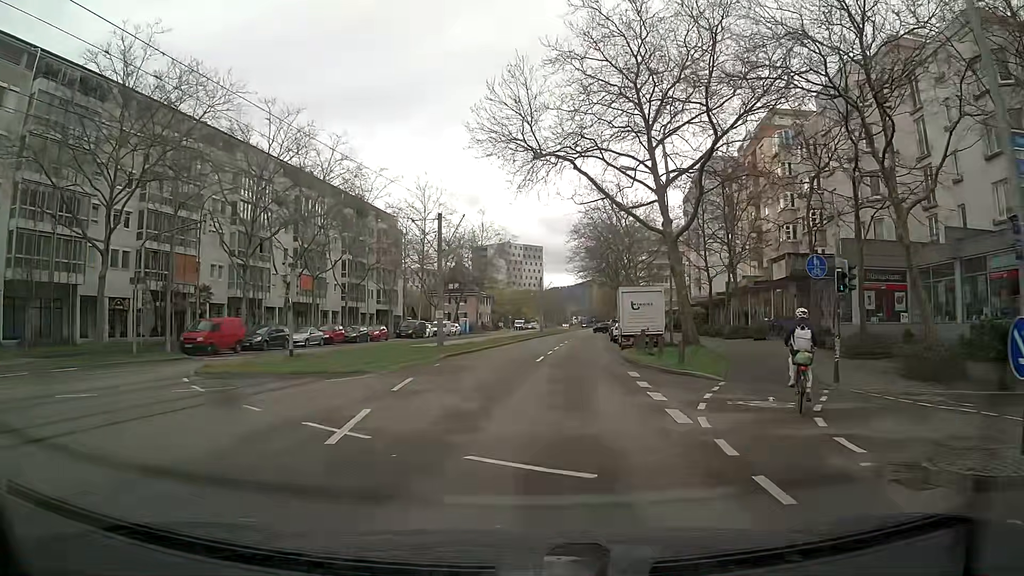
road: tertiary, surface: asphalt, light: Day
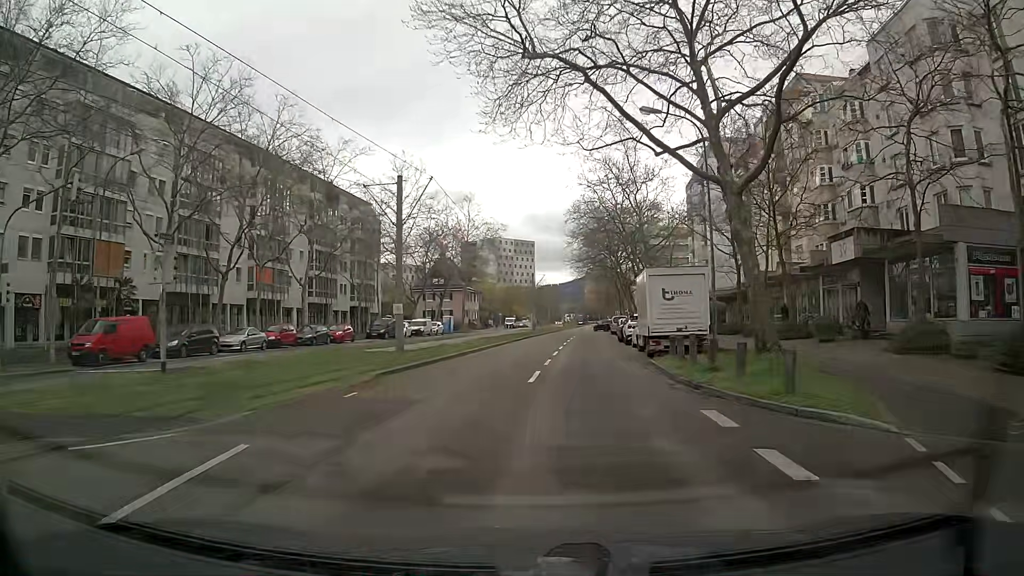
(0.0, +9.7) m; +1°
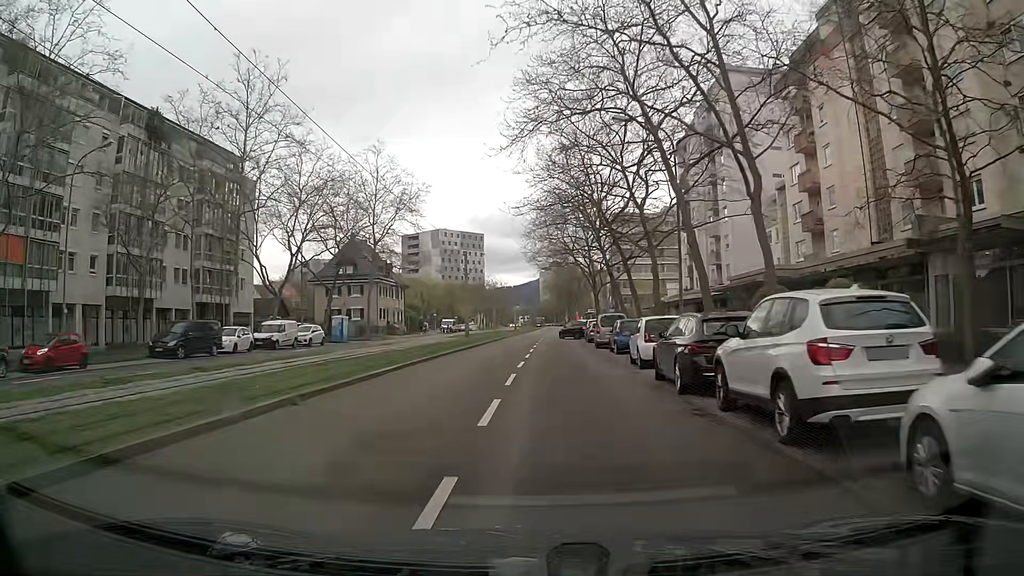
(+1.6, +29.8) m; +4°
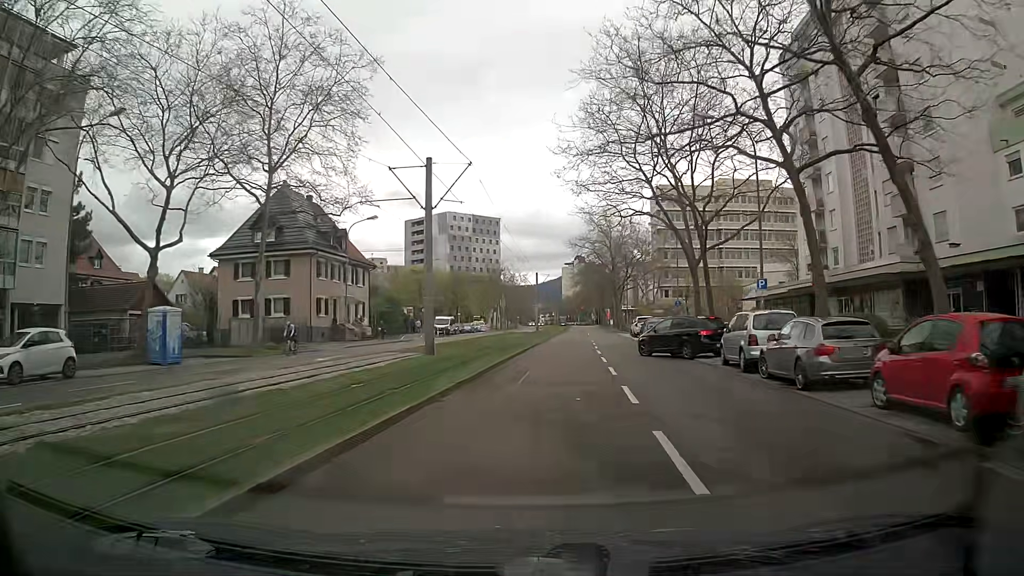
(-1.1, +33.2) m; -2°
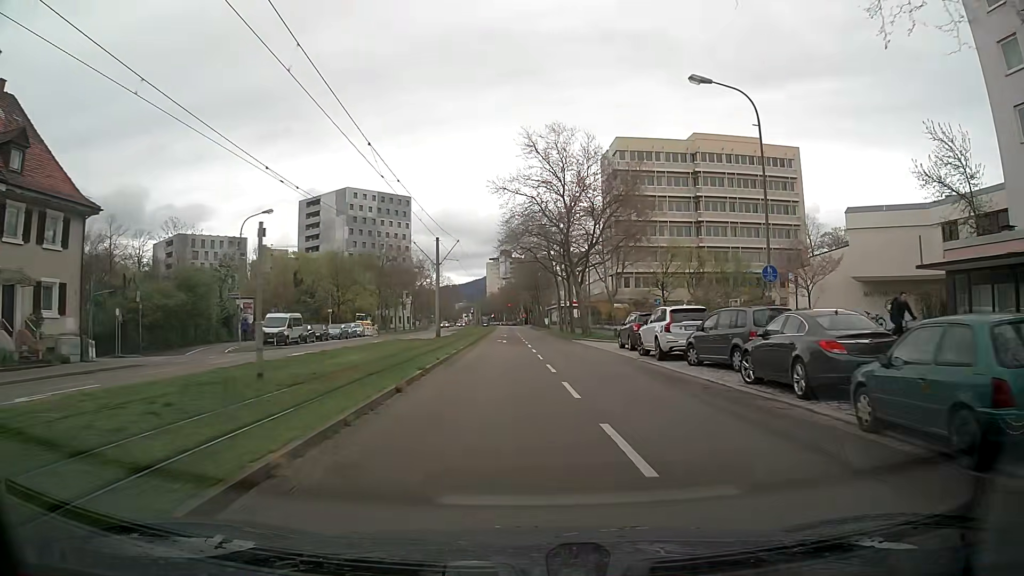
(+1.5, +35.2) m; +6°
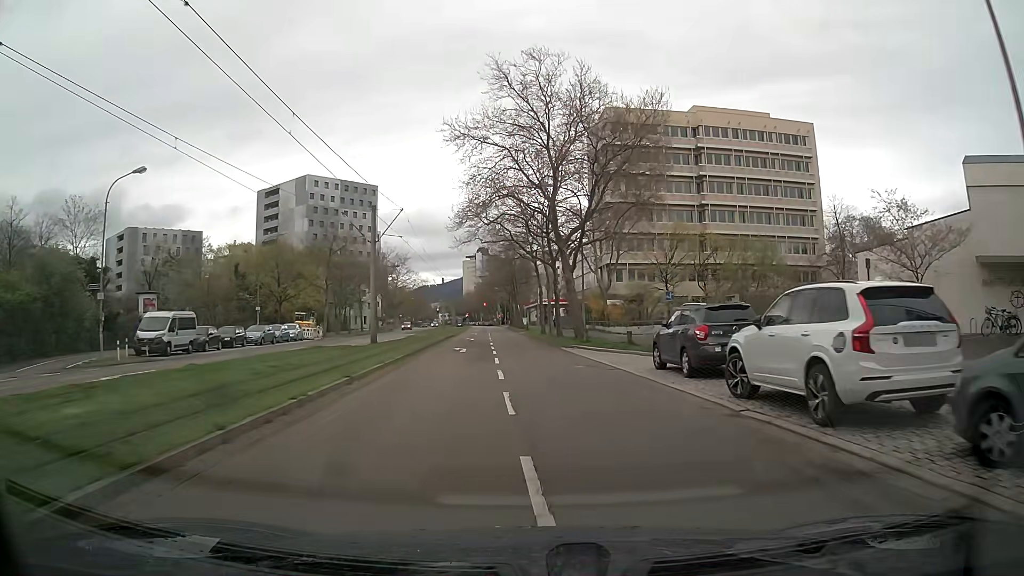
(+0.3, +14.2) m; +2°
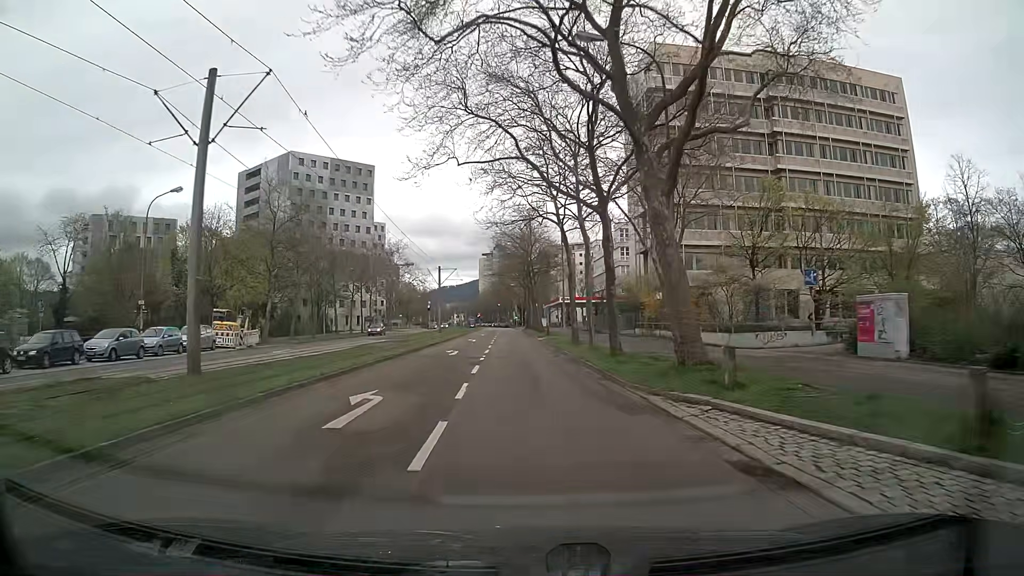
(-0.1, +21.4) m; -1°
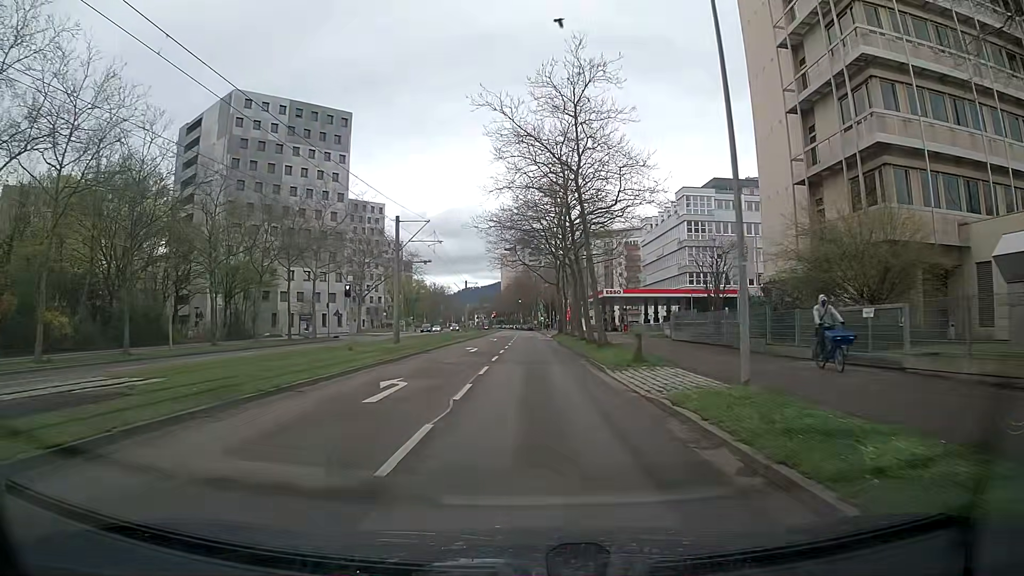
(-1.0, +36.3) m; -2°
